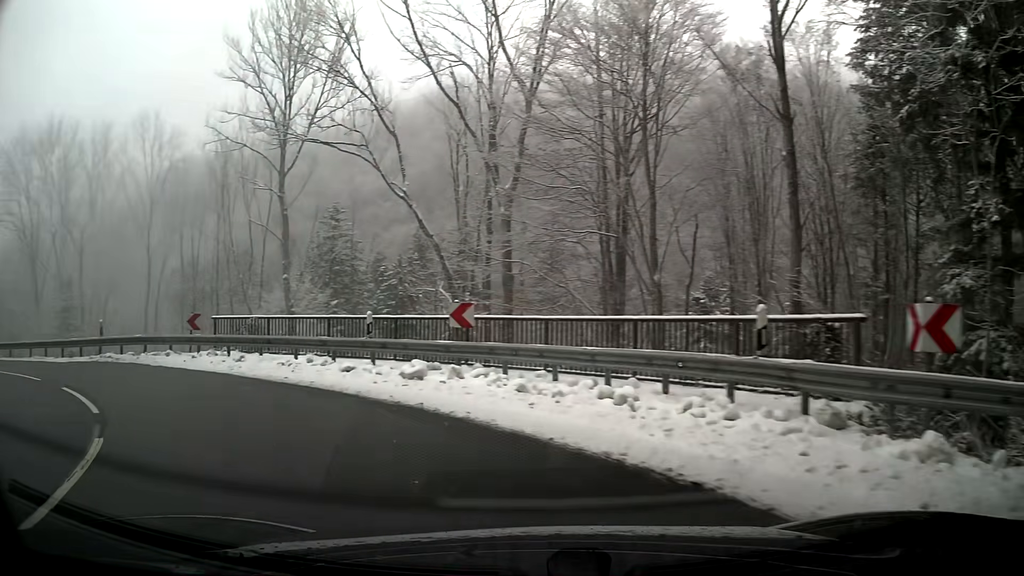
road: primary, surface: asphalt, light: Day
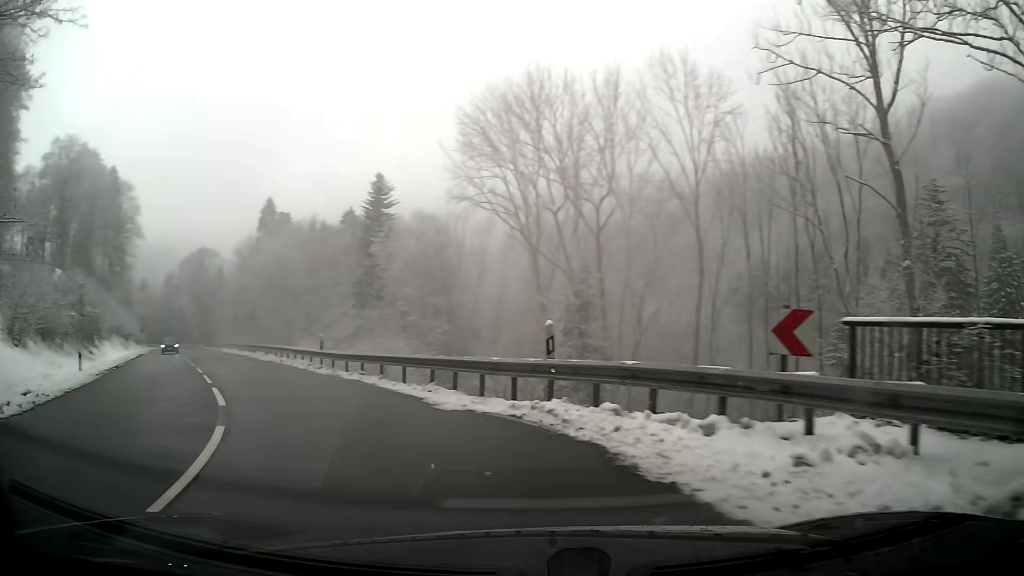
(-5.7, +12.7) m; -47°
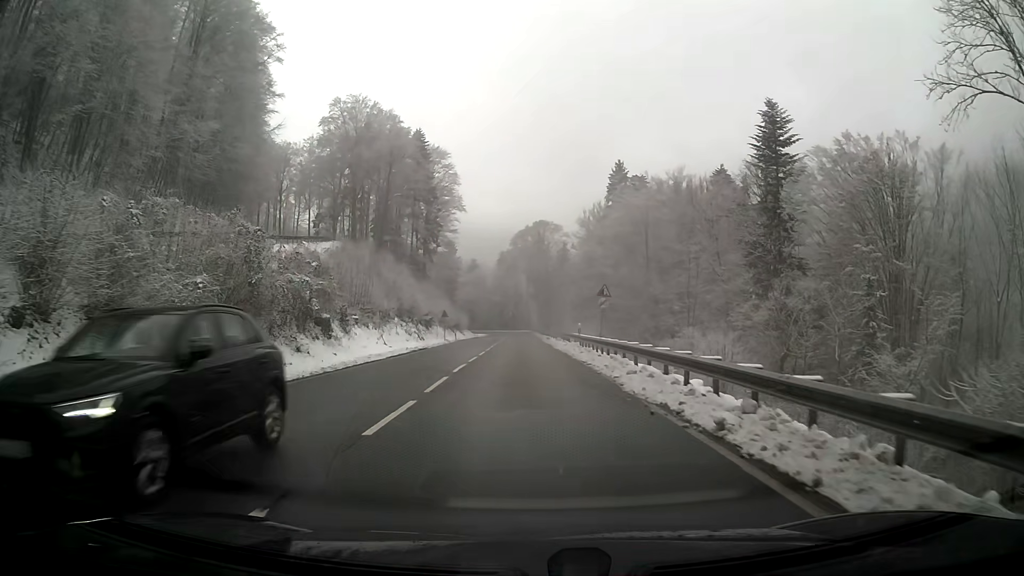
(-7.7, +23.1) m; -25°
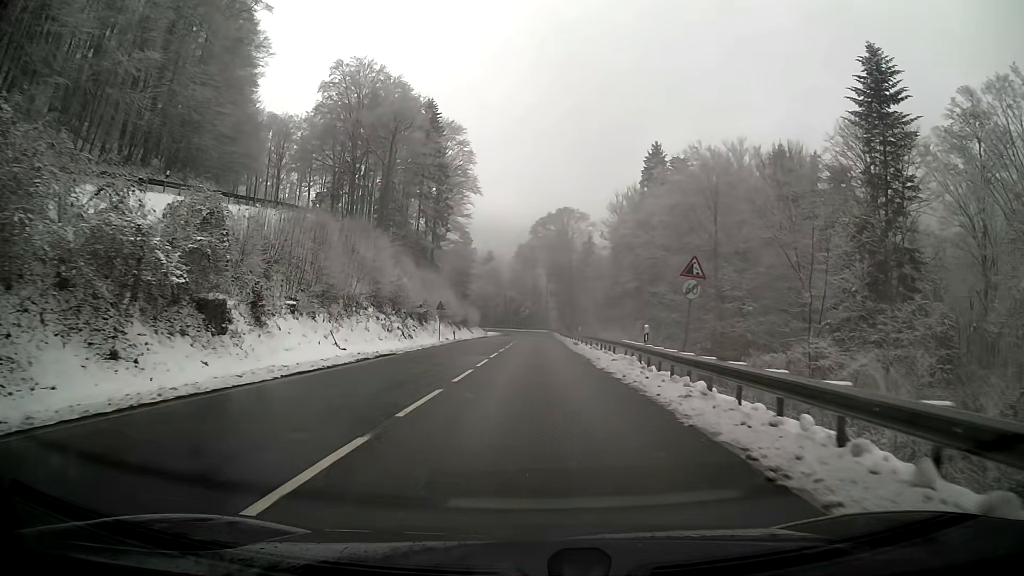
(-0.2, +16.7) m; -1°
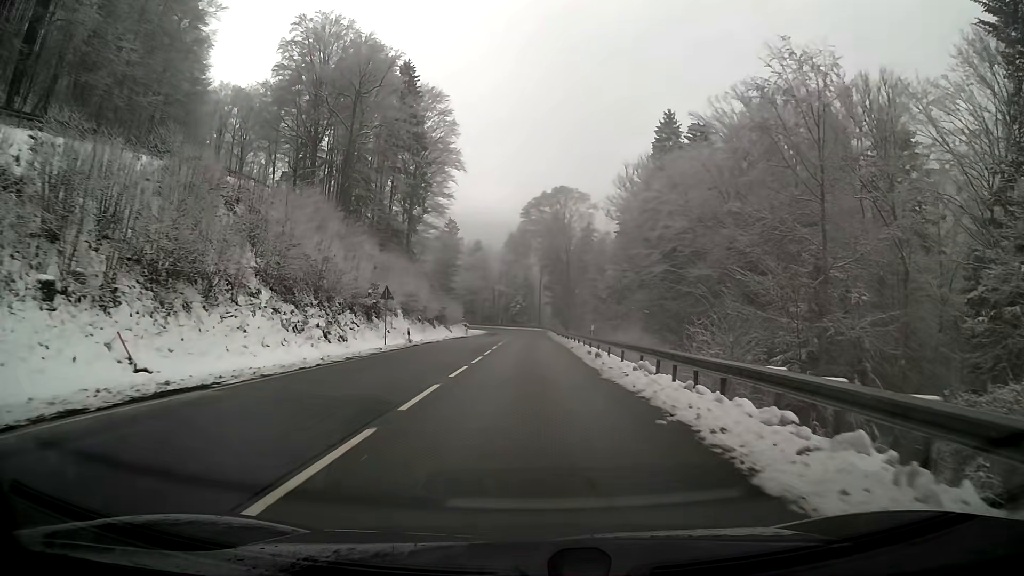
(+0.1, +17.8) m; 0°
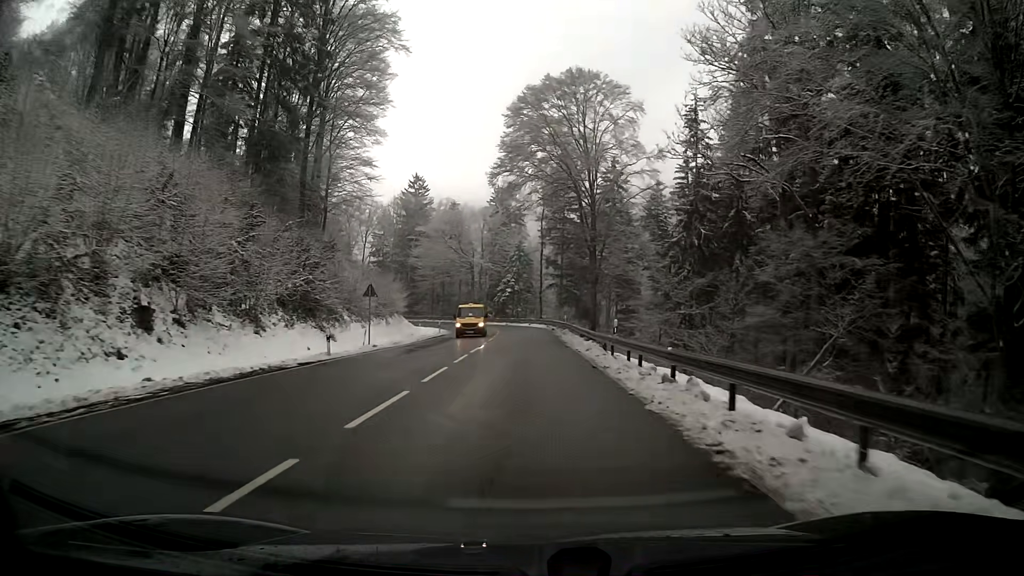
(+0.2, +51.0) m; 0°
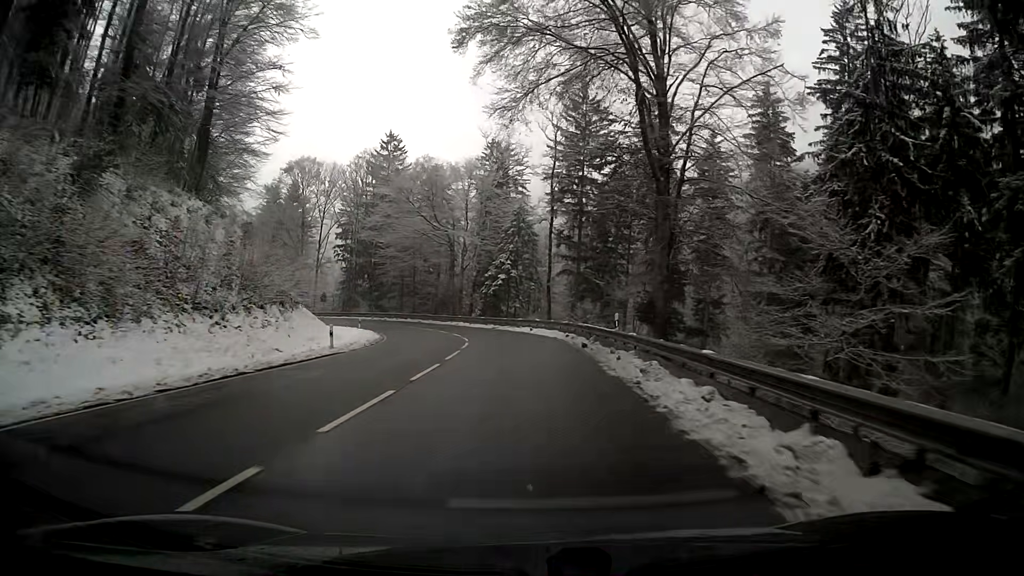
(-0.2, +31.1) m; -1°
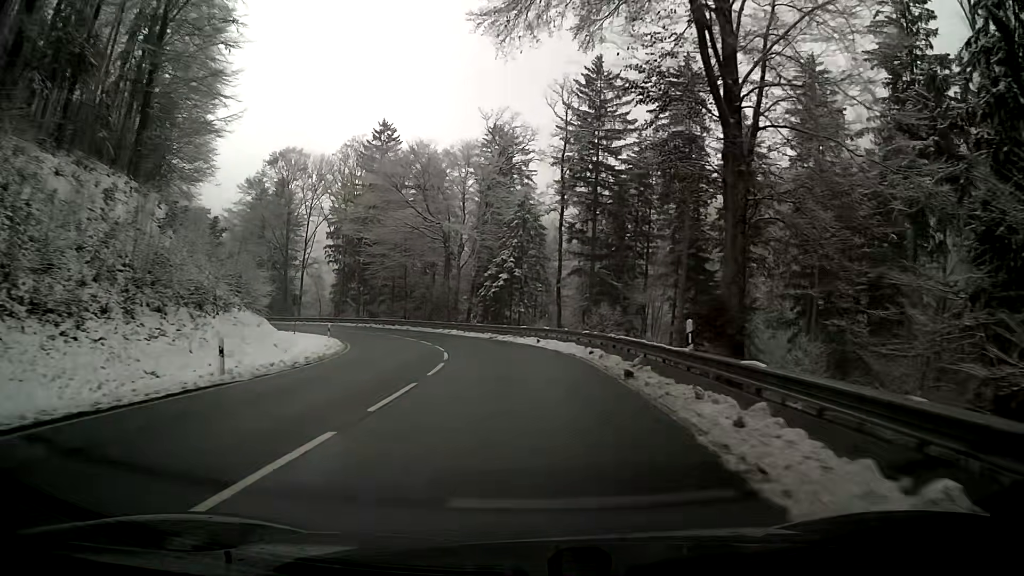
(-0.1, +9.8) m; -1°
